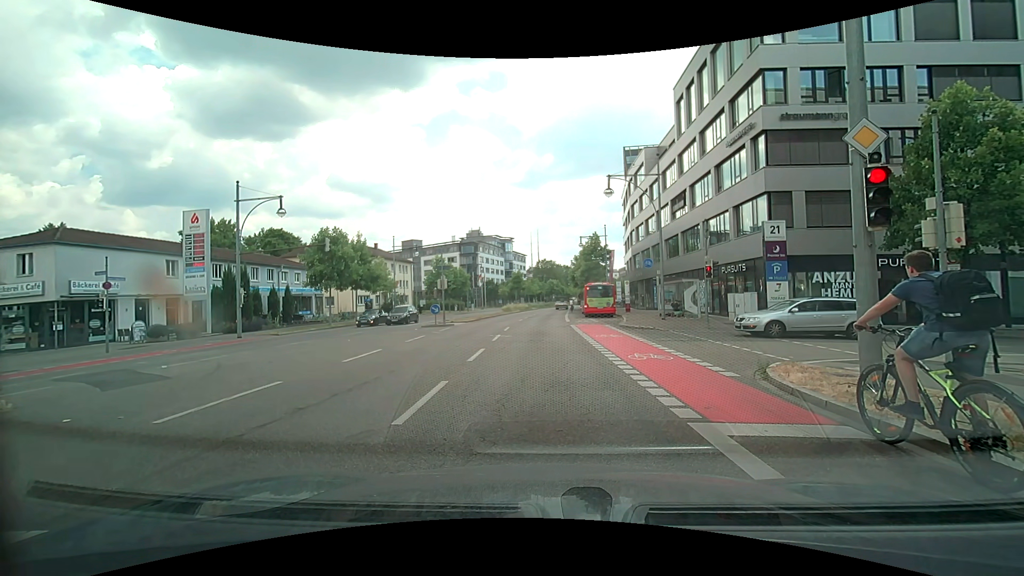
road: primary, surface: asphalt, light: Day
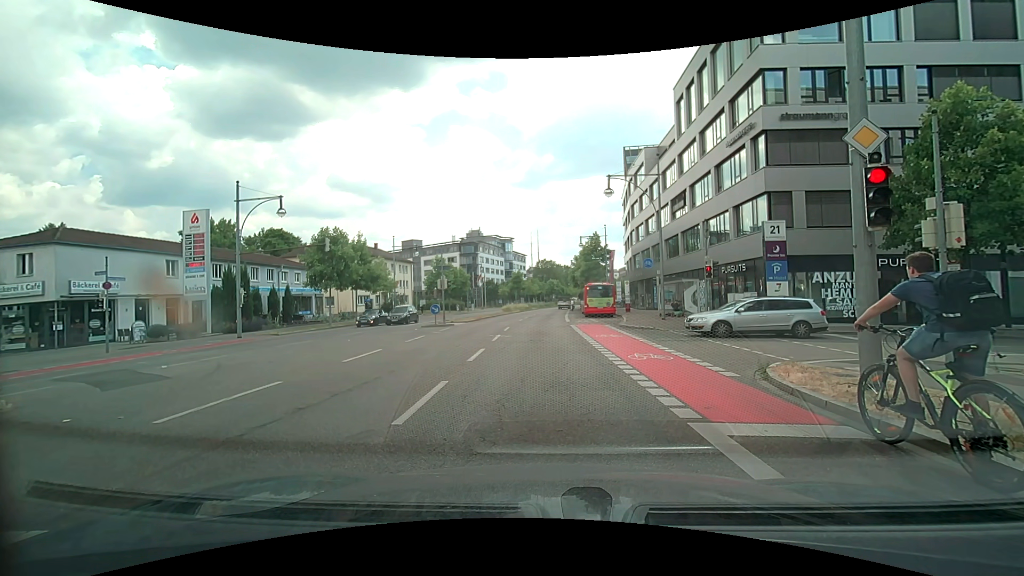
(0.0, 0.0) m; 0°
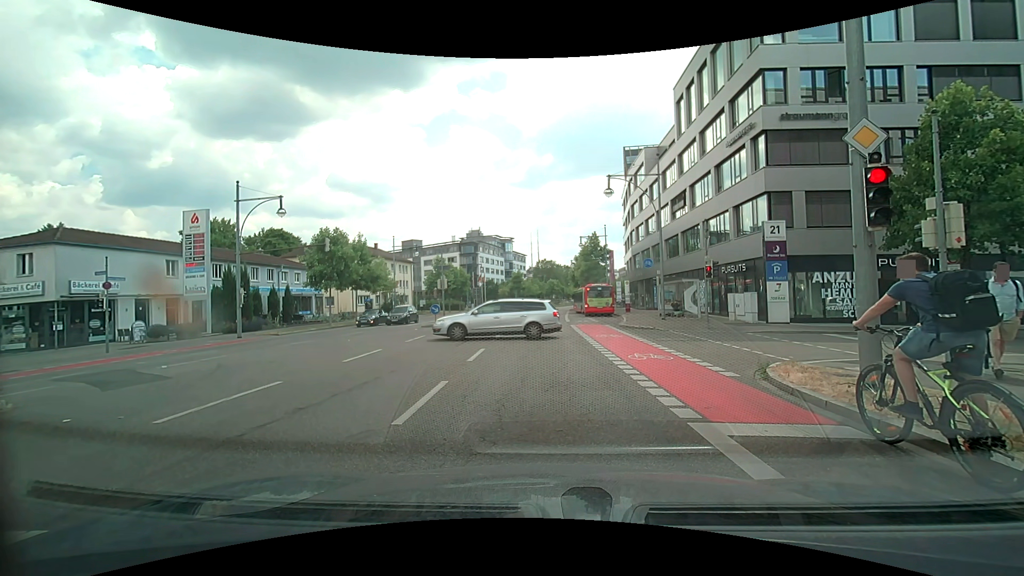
(0.0, 0.0) m; 0°
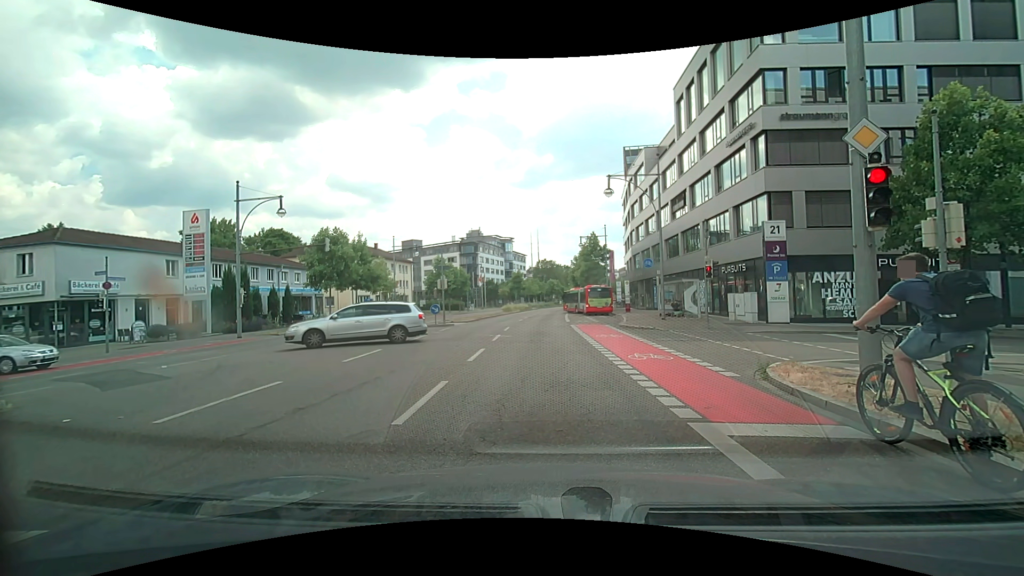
(0.0, 0.0) m; 0°
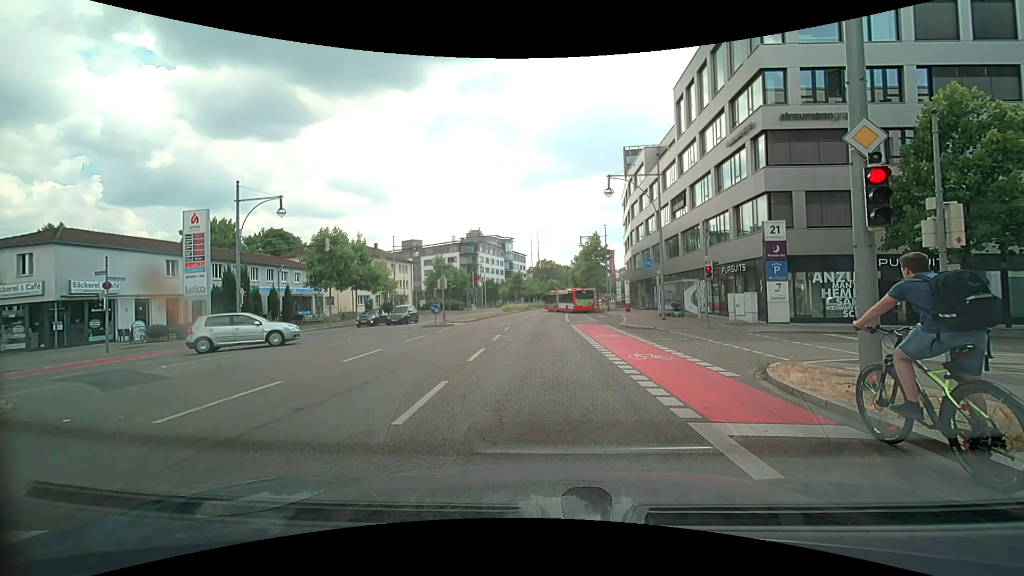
(0.0, 0.0) m; 0°
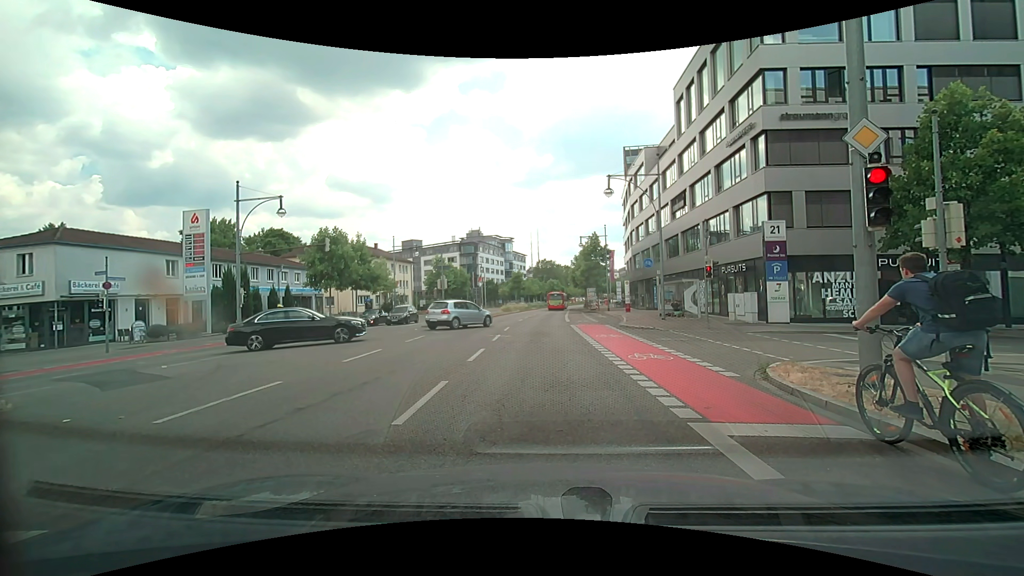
(0.0, 0.0) m; 0°
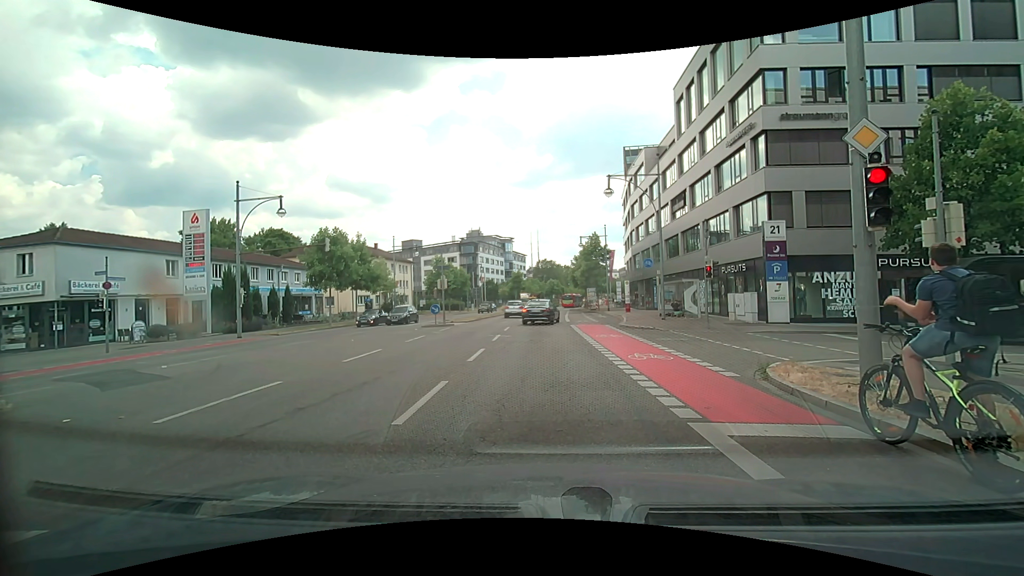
(0.0, 0.0) m; 0°
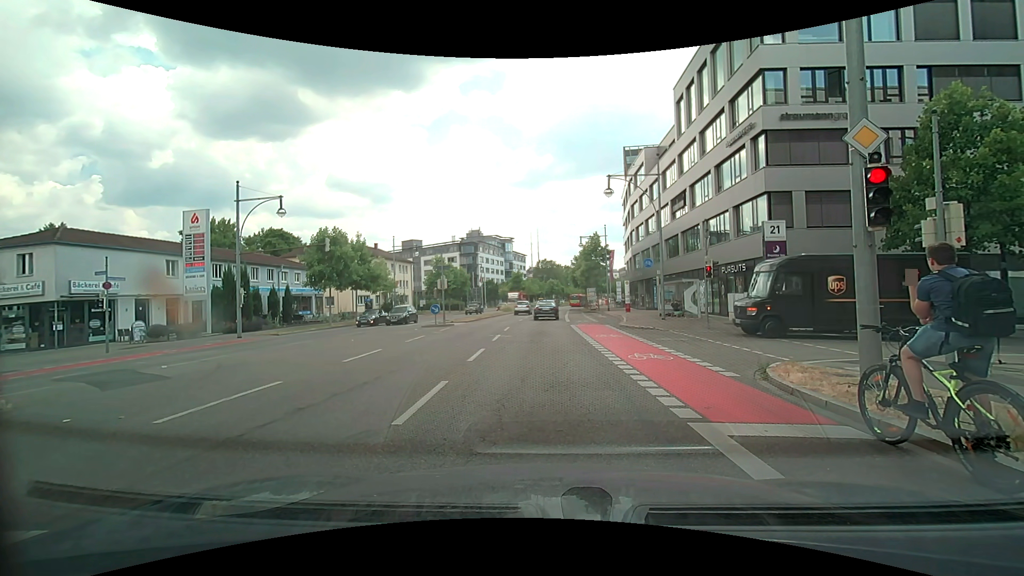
(0.0, 0.0) m; 0°
(0, +10) (0, +20) (0, +30) (0, +40) (0, +50) (0, +60) (0, +70) (+1, +80) (+2, +90) (+3, +100) m
